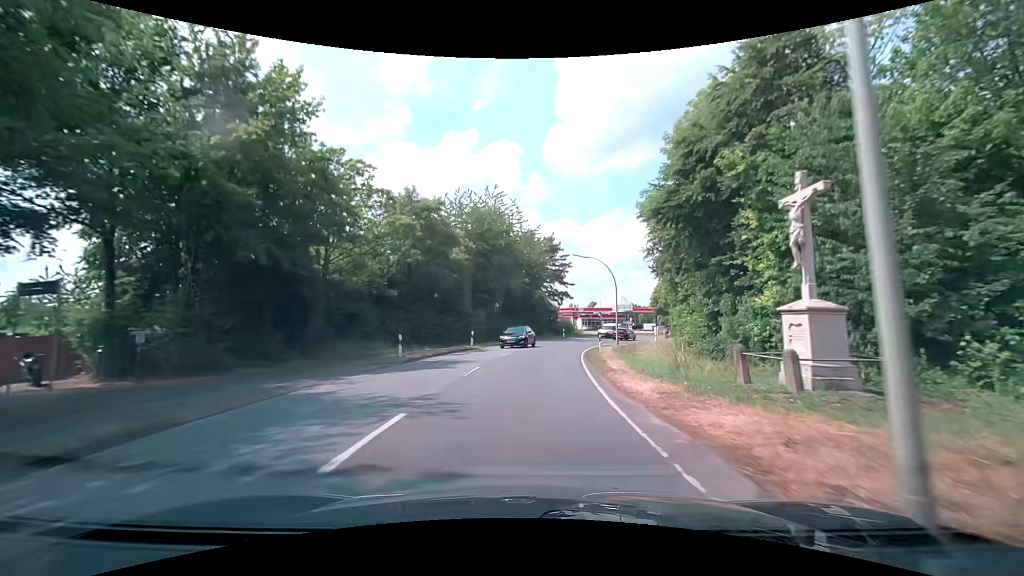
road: secondary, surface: asphalt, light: Day
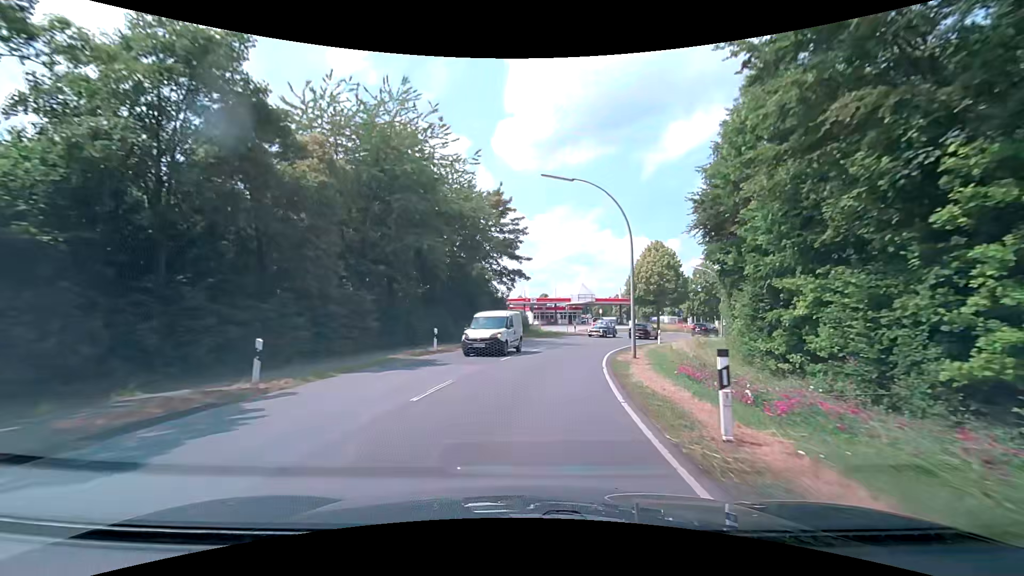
(+1.4, +22.7) m; +7°
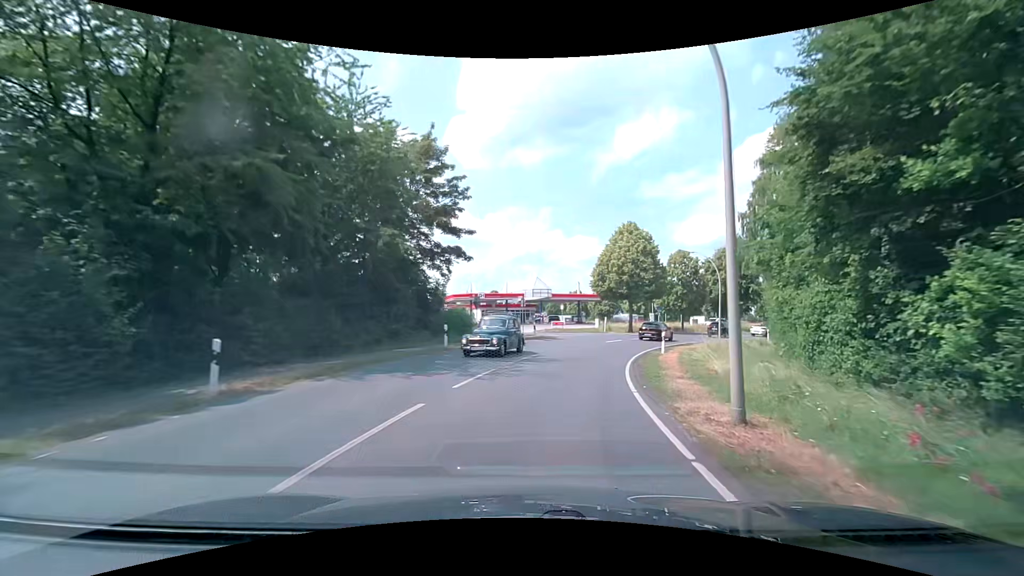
(+0.5, +13.6) m; +5°
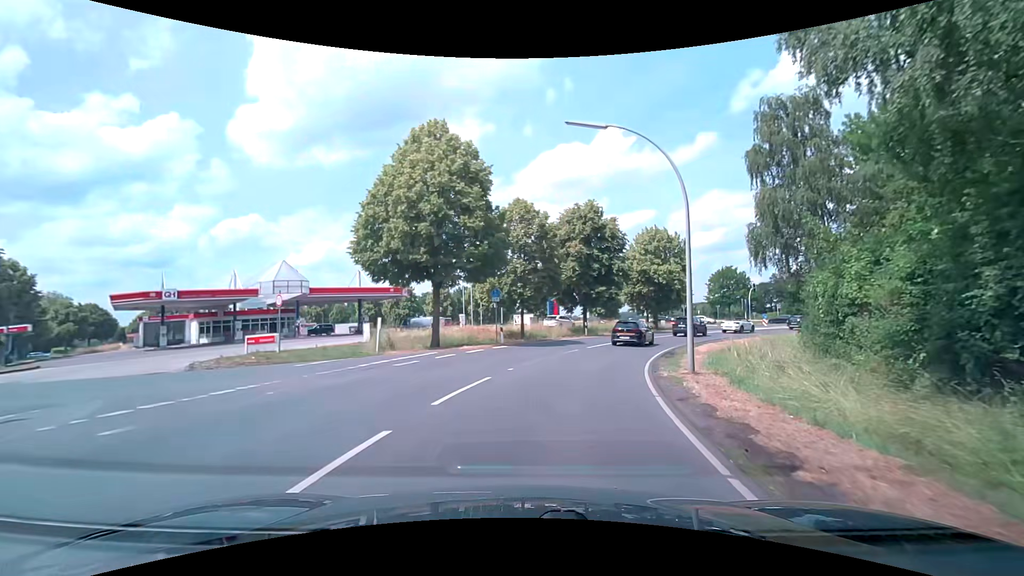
(+5.7, +30.3) m; +22°
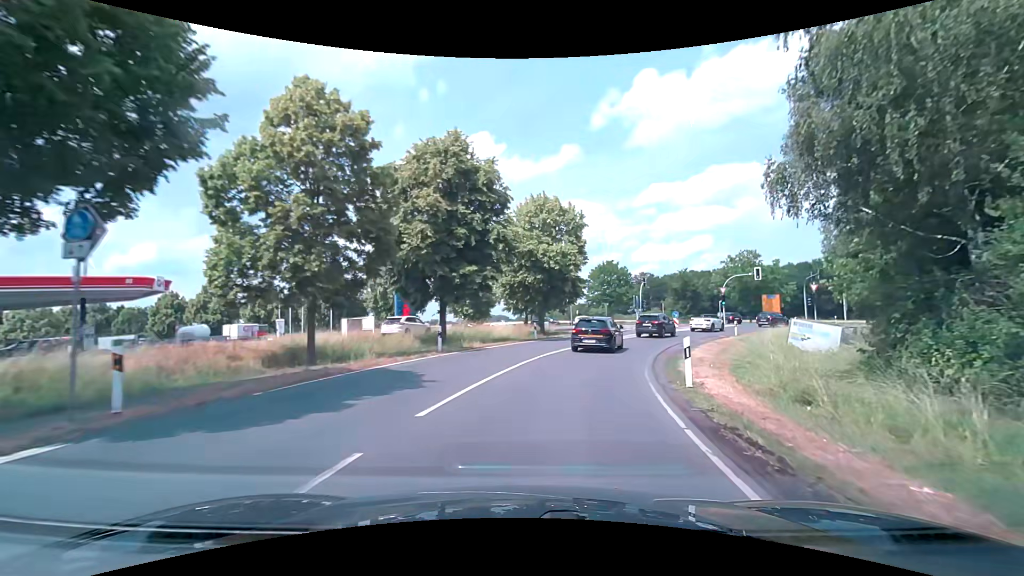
(+2.2, +18.3) m; +14°
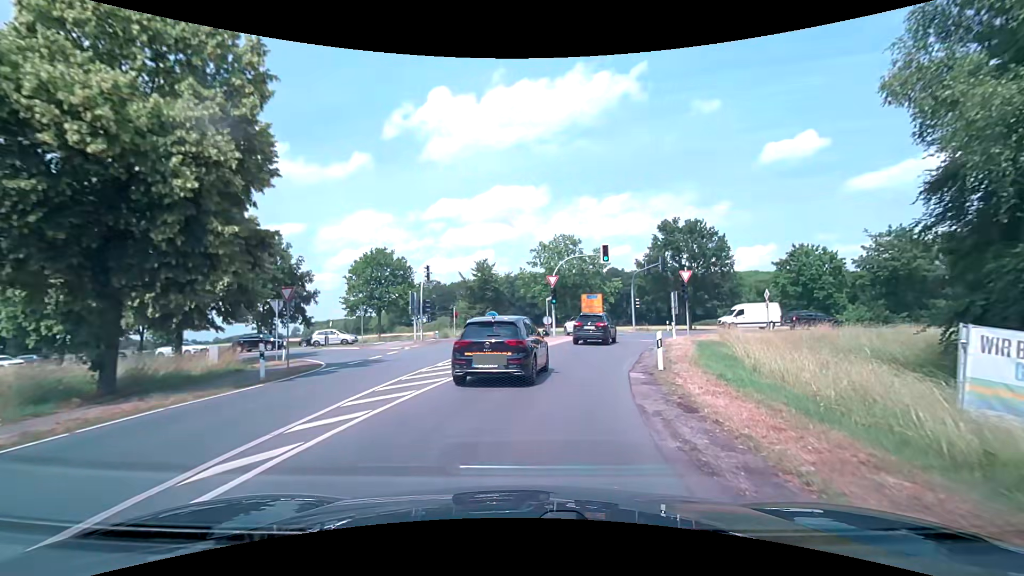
(+6.0, +26.7) m; +24°
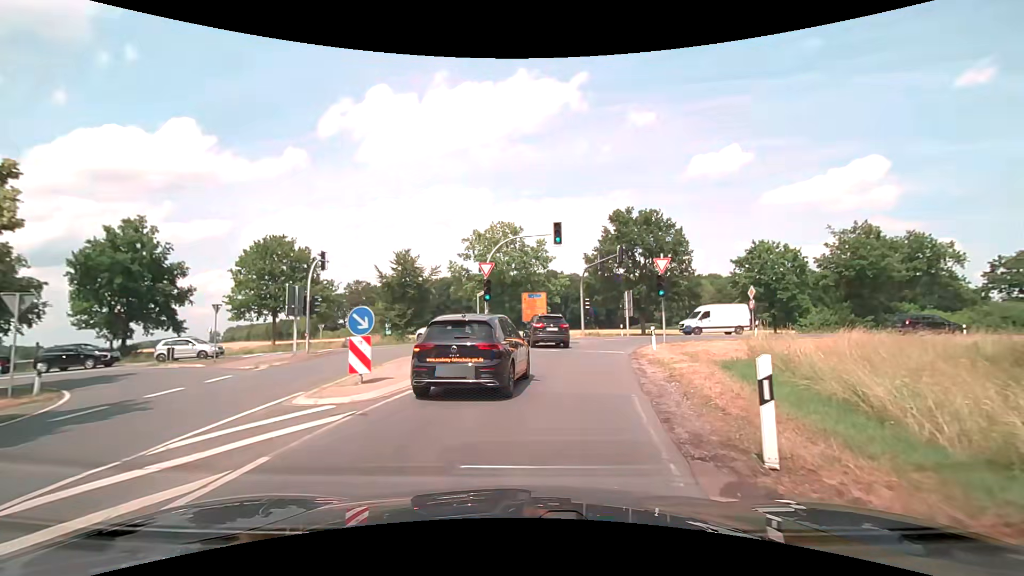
(+0.6, +9.4) m; +7°
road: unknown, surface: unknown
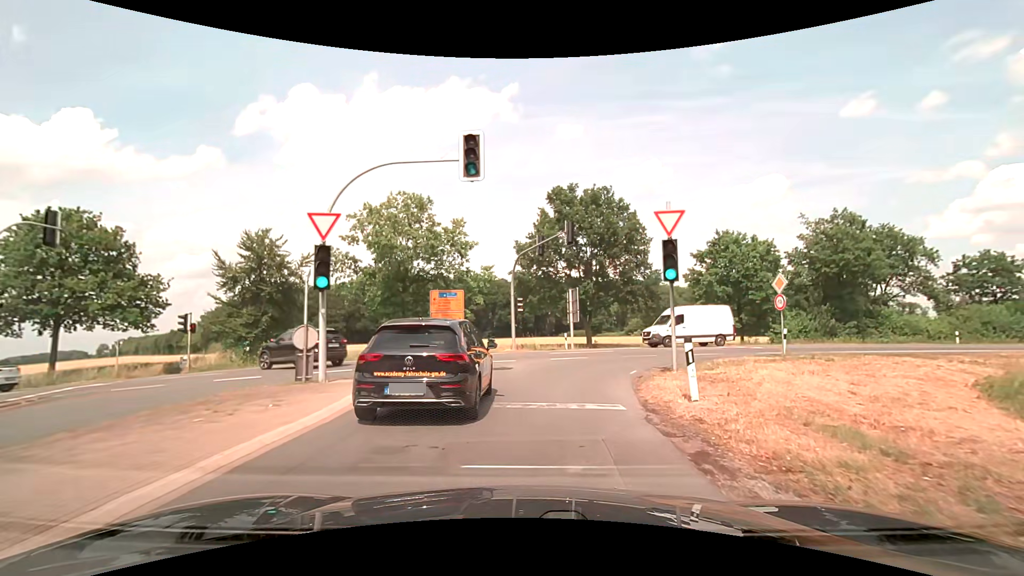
(+1.1, +12.9) m; +9°
(0, +10) (+3, +19) (+11, +26) (+20, +29) (+30, +32) (+39, +34) (+49, +37) (+59, +39) (+69, +41) (+78, +44) m
